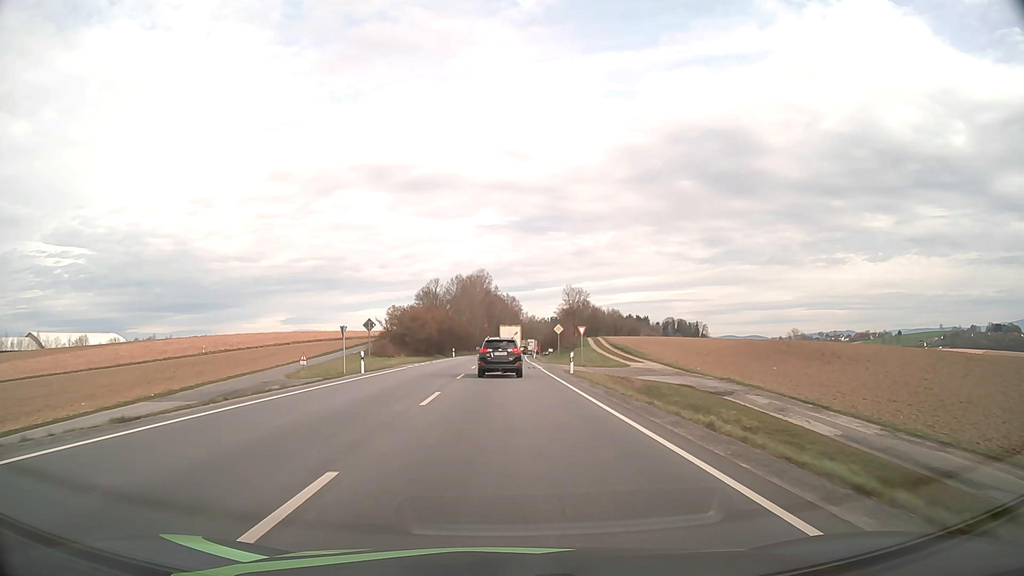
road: primary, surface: asphalt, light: Day
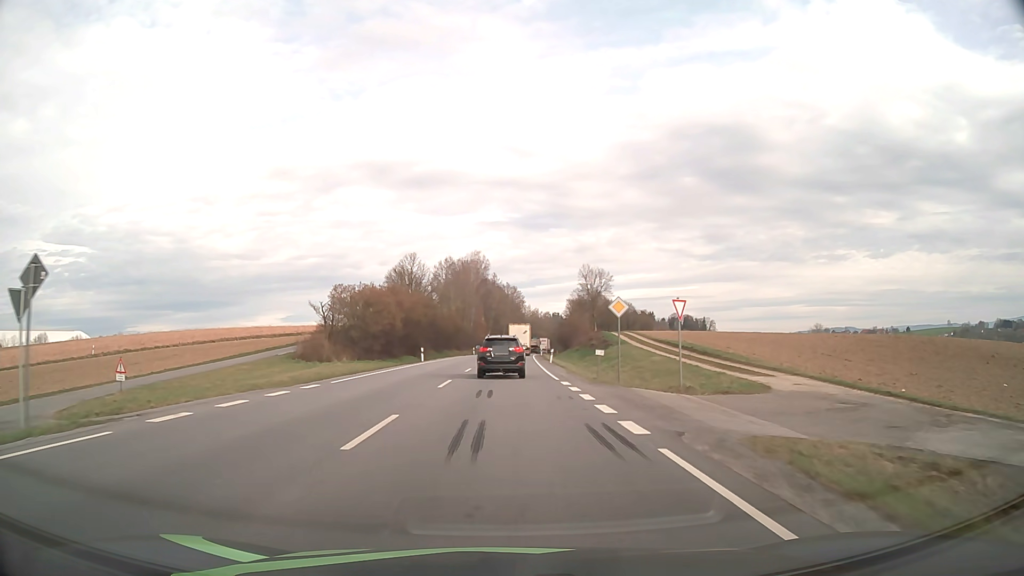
(0.0, +30.6) m; 0°
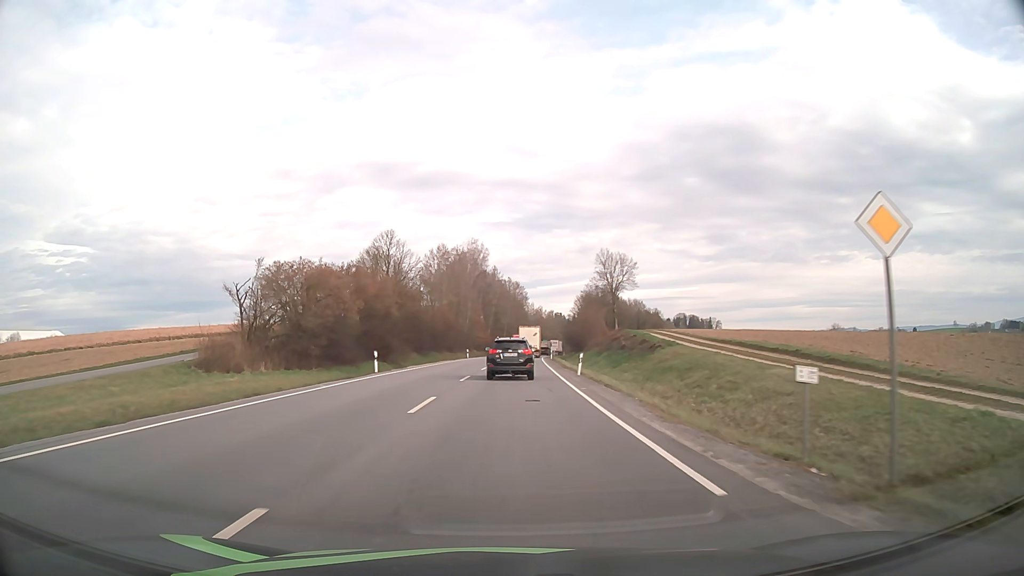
(0.0, +19.1) m; 0°
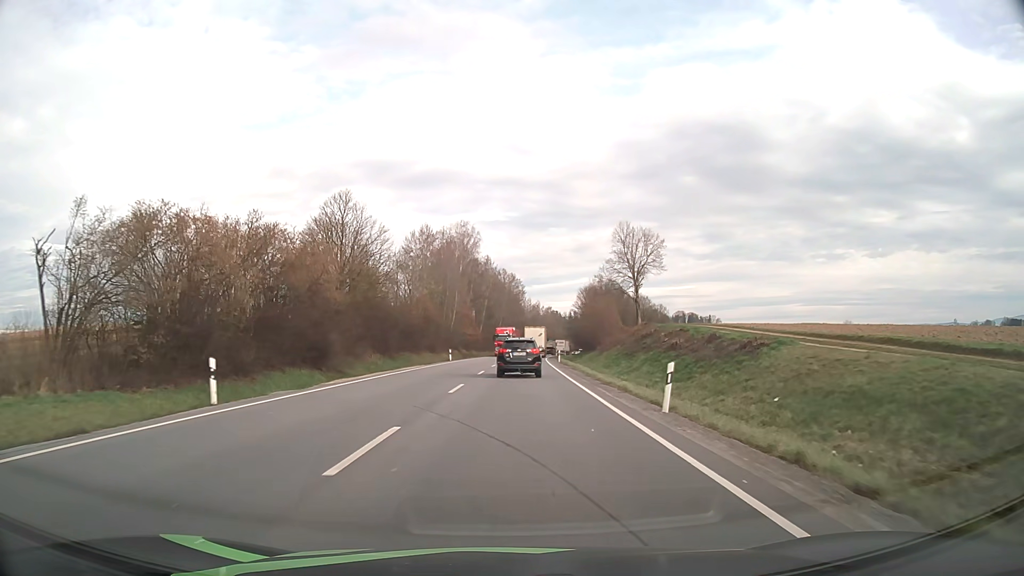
(0.0, +18.6) m; 0°
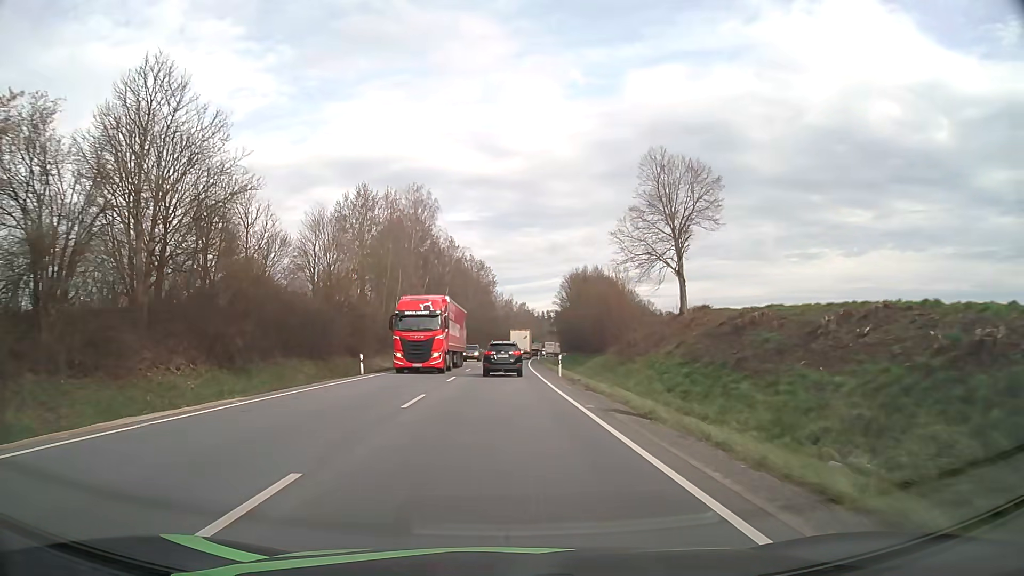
(+0.7, +28.1) m; +3°
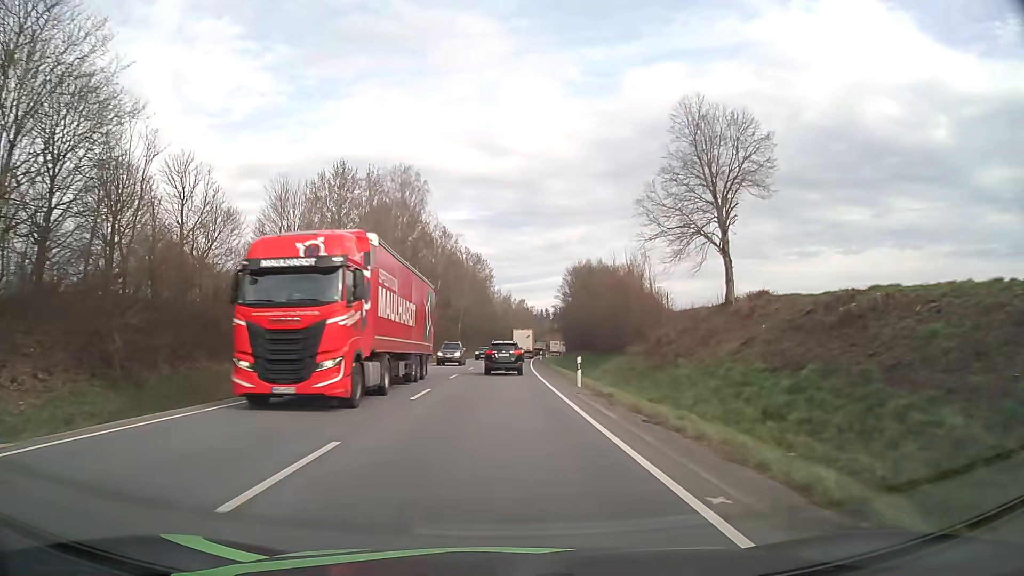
(0.0, +9.7) m; 0°
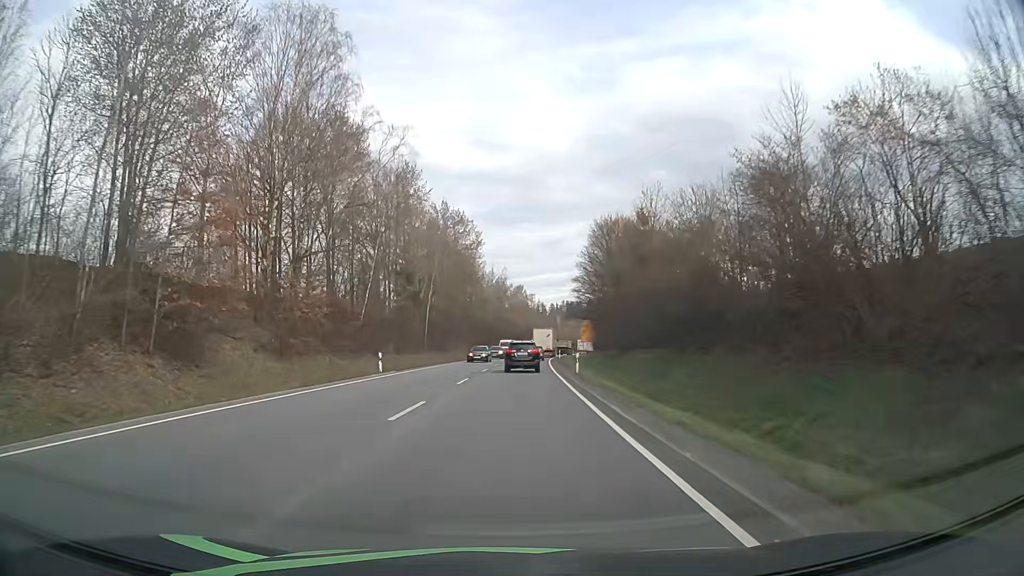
(-0.1, +41.6) m; 0°
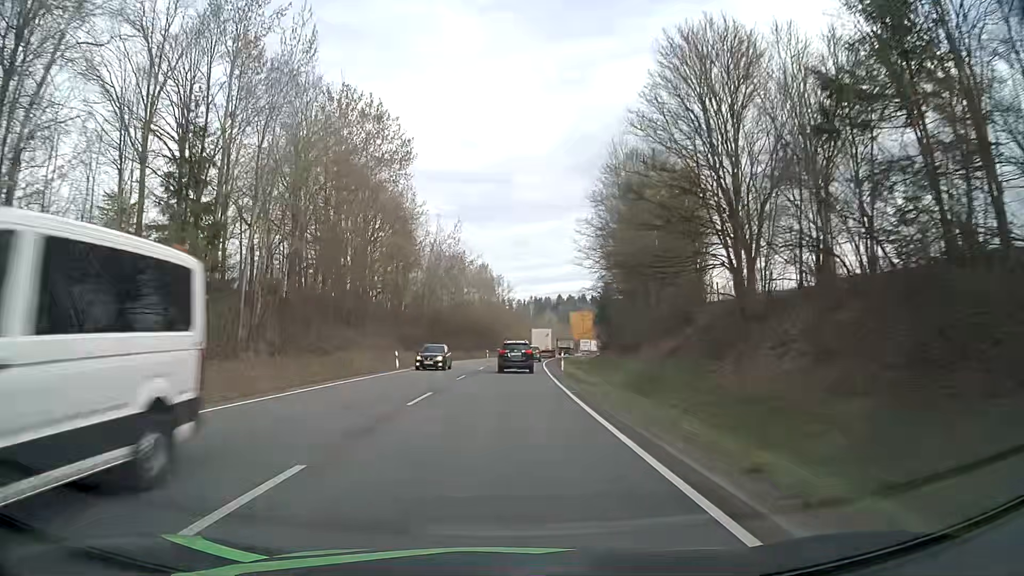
(+1.2, +45.2) m; +2°
(0, +10) (0, +20) (+1, +30) (+1, +40) (+1, +50) (+2, +60) (+3, +70) (+4, +80) (+5, +90) (+6, +100) m
